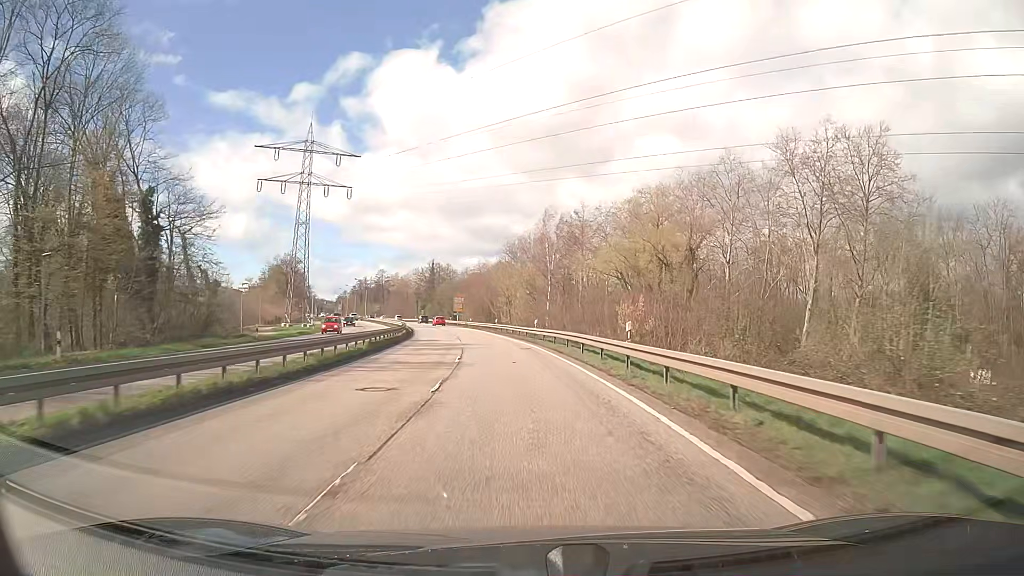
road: primary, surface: asphalt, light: Day
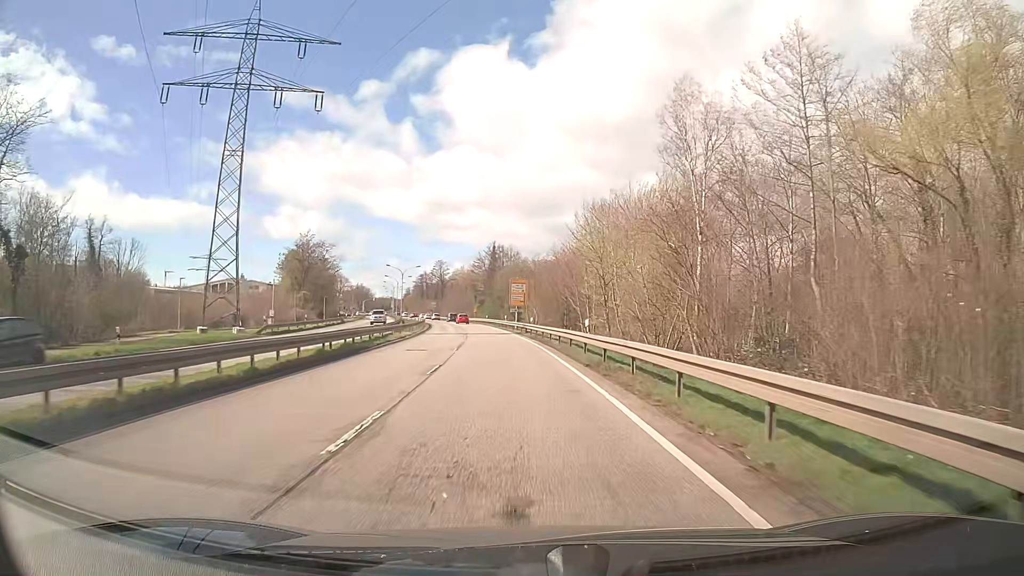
(-2.4, +42.1) m; -6°
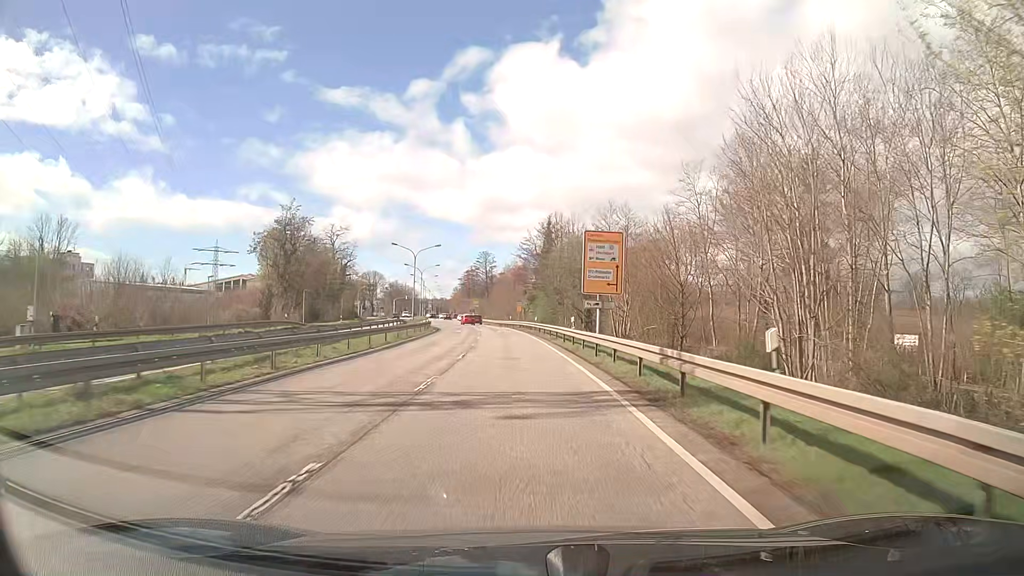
(-1.9, +39.4) m; -5°
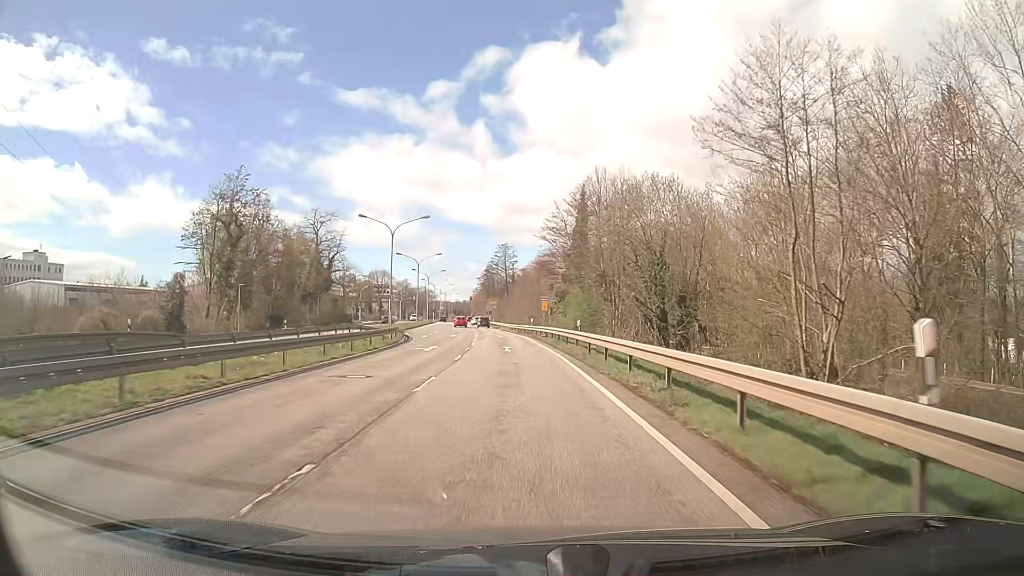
(-0.5, +27.1) m; -2°
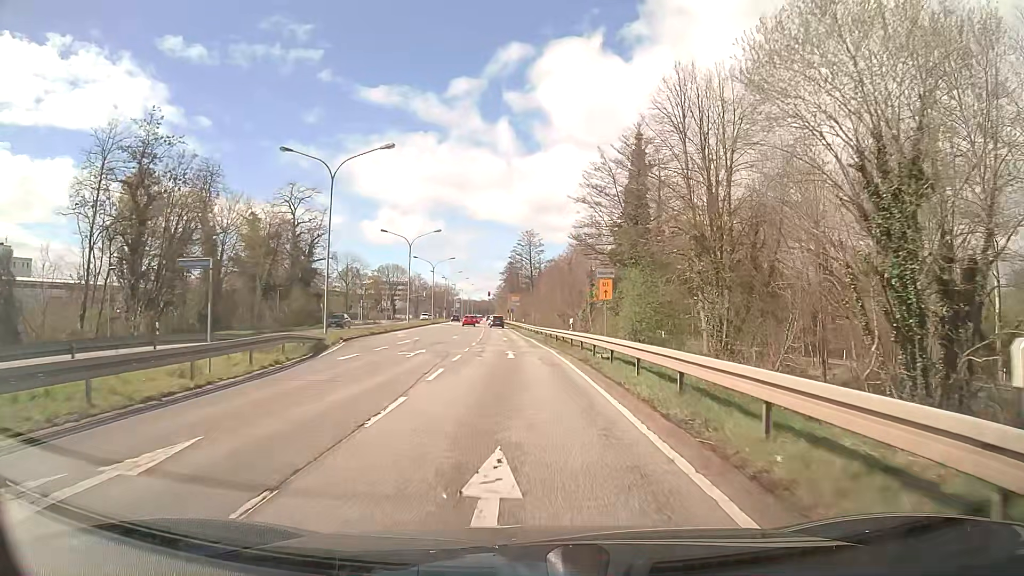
(-0.5, +24.9) m; -2°
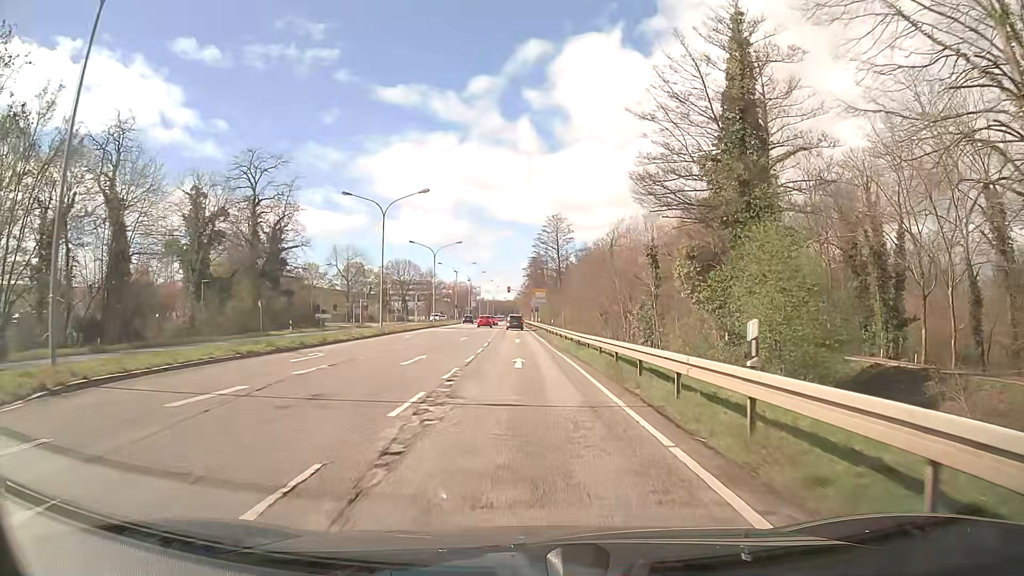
(-0.7, +22.9) m; -3°
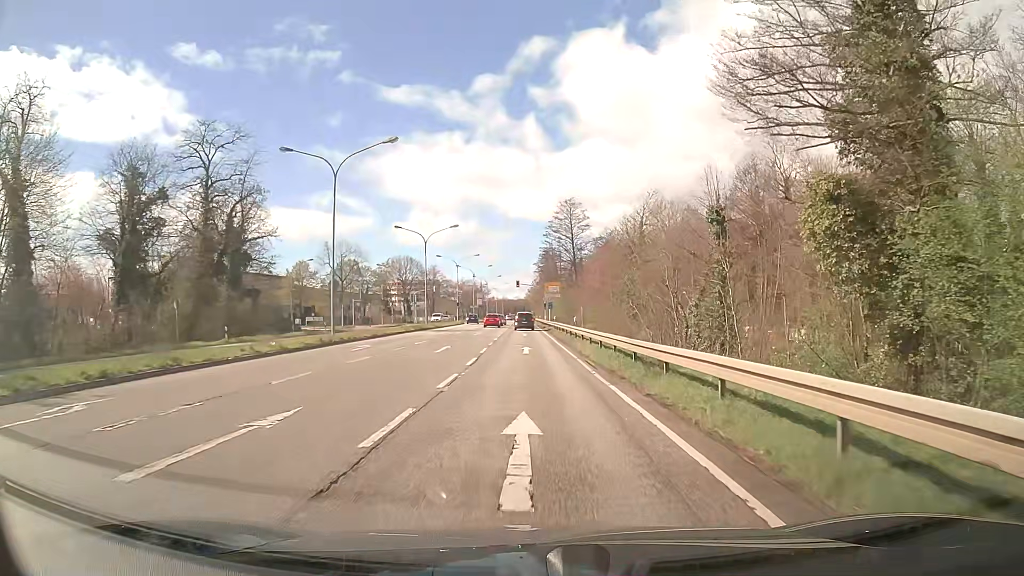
(-0.1, +14.2) m; -1°
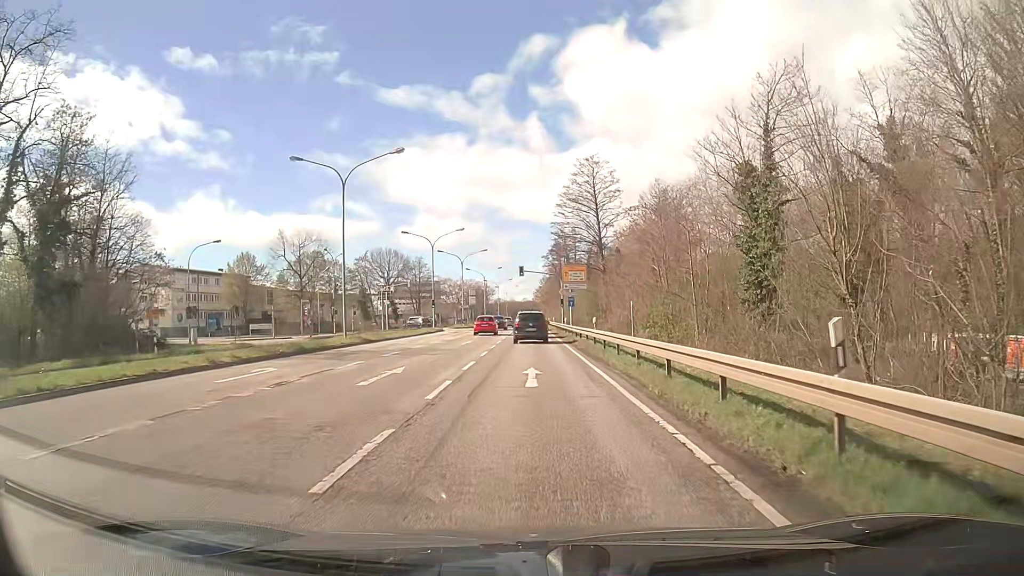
(-0.3, +31.6) m; -1°
(0, +10) (0, +20) (0, +30) (0, +40) (0, +50) (0, +60) (0, +70) (0, +80) (0, +90) (0, +100) m
